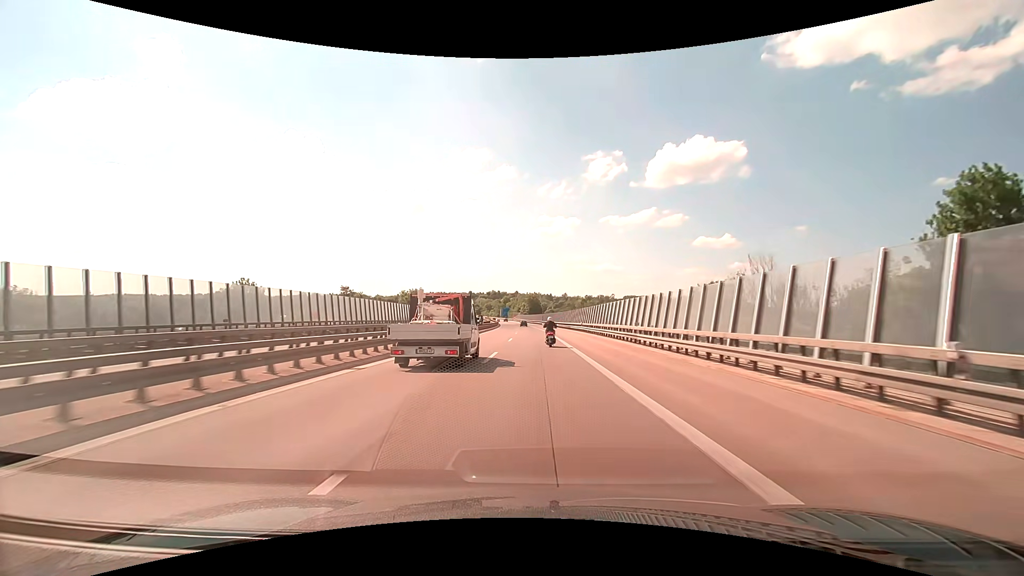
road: motorway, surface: asphalt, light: Day
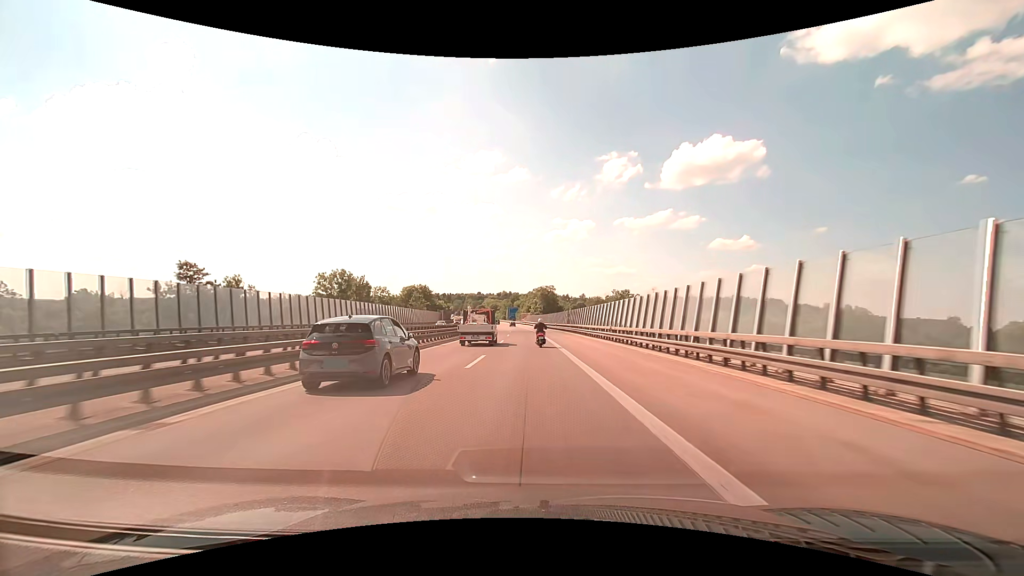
(-0.6, +73.0) m; -2°
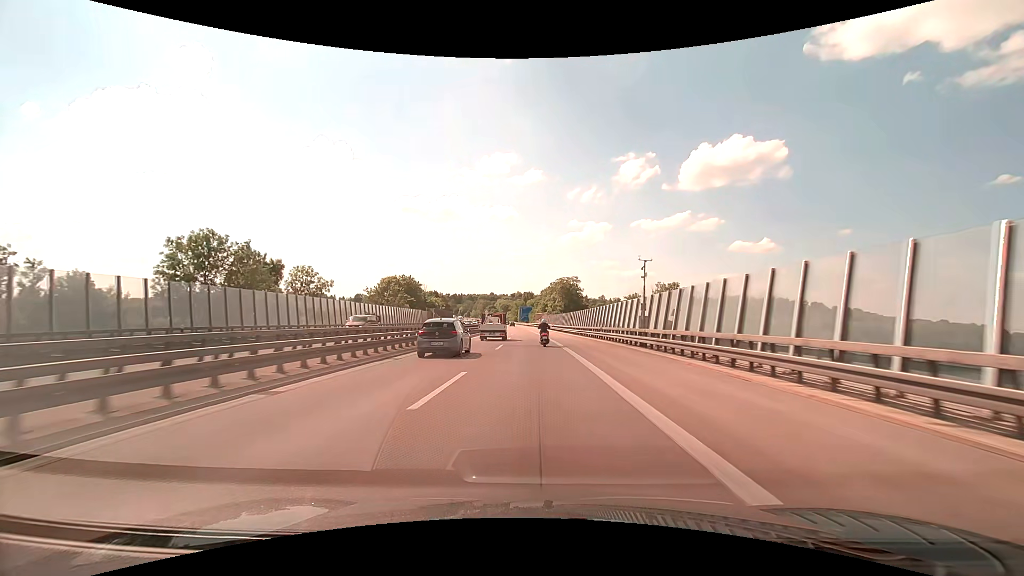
(-0.8, +43.8) m; -2°
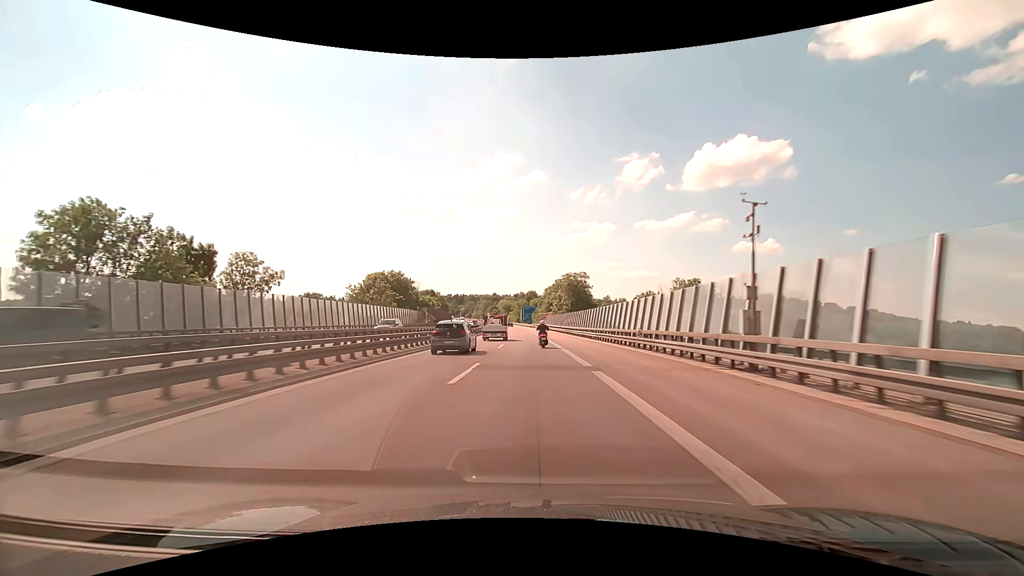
(0.0, +14.7) m; 0°
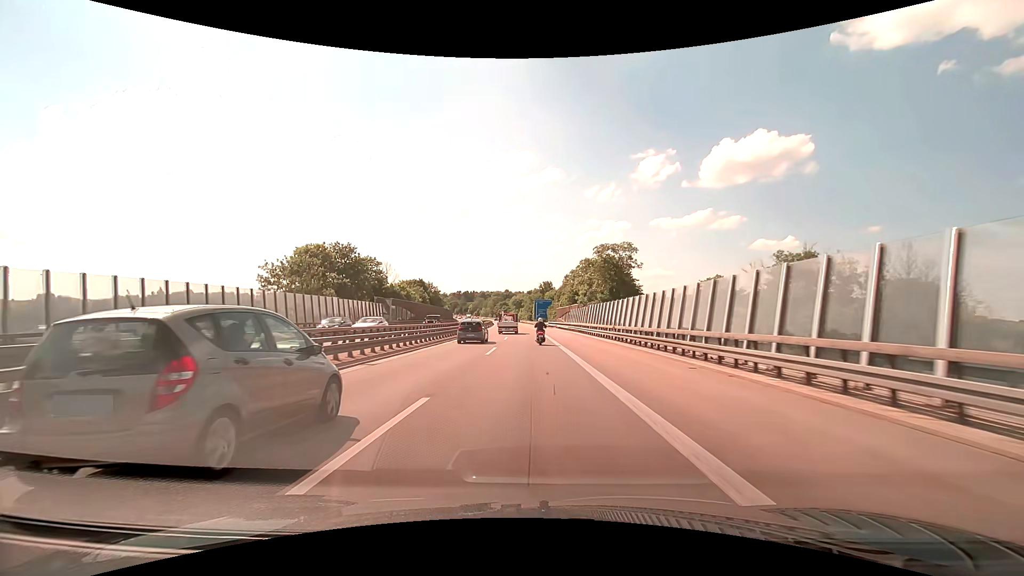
(-0.6, +44.2) m; -2°
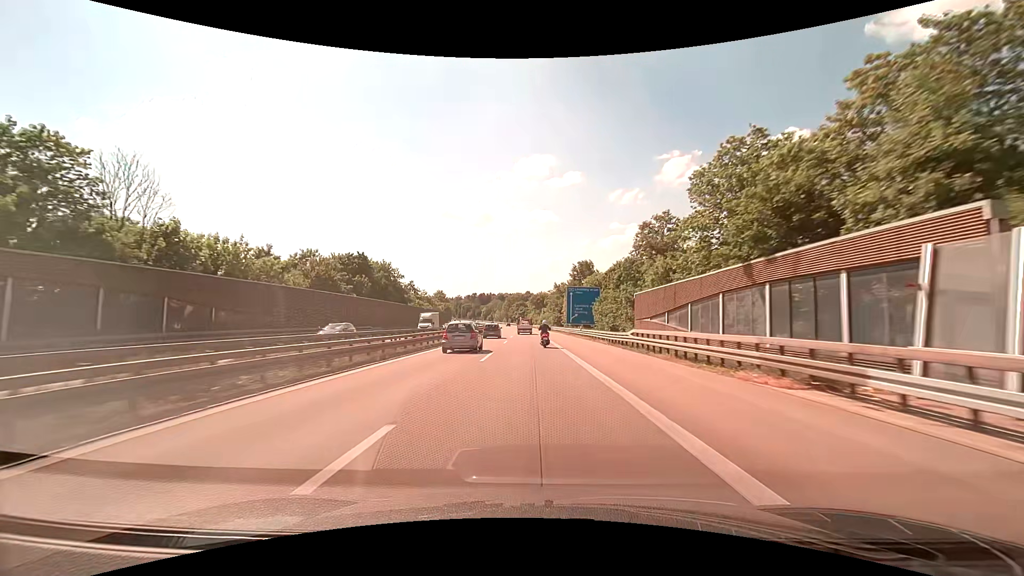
(-2.0, +74.5) m; -3°
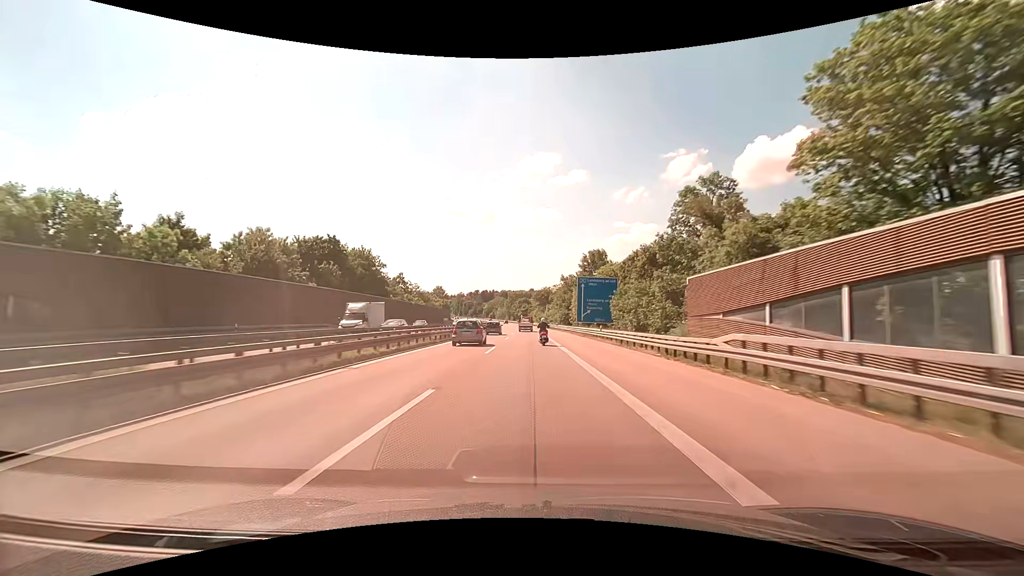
(-0.1, +15.0) m; -1°
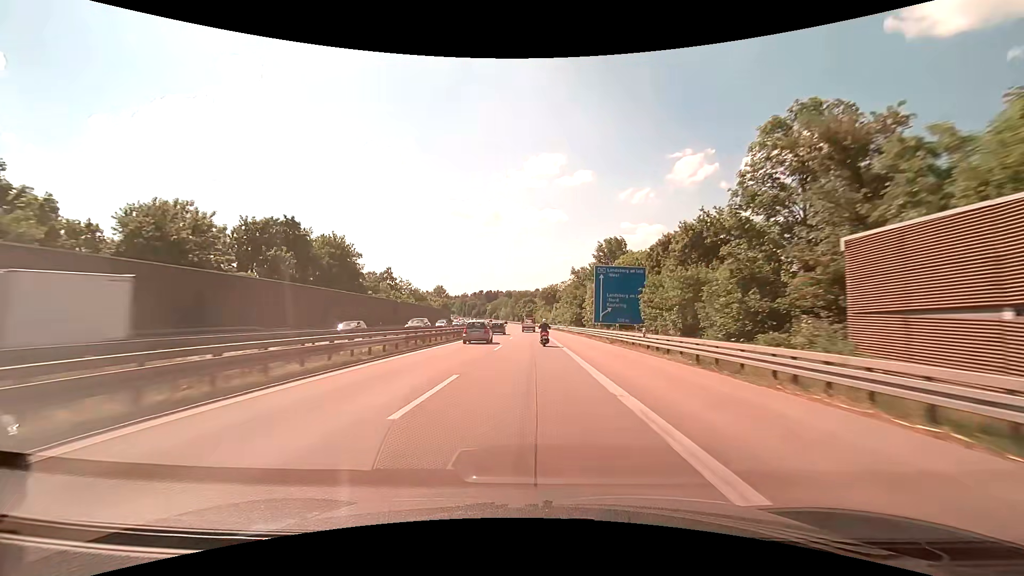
(-0.1, +15.0) m; -1°
(0, +10) (0, +20) (0, +30) (0, +40) (-1, +50) (-1, +60) (-1, +70) (-1, +80) (-2, +90) (-2, +100) m
